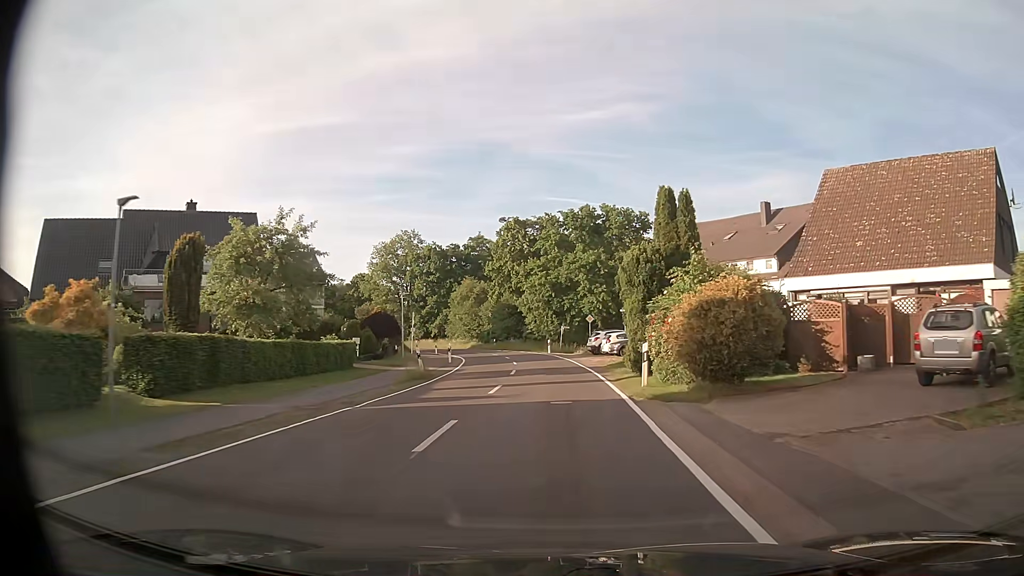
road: tertiary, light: Day
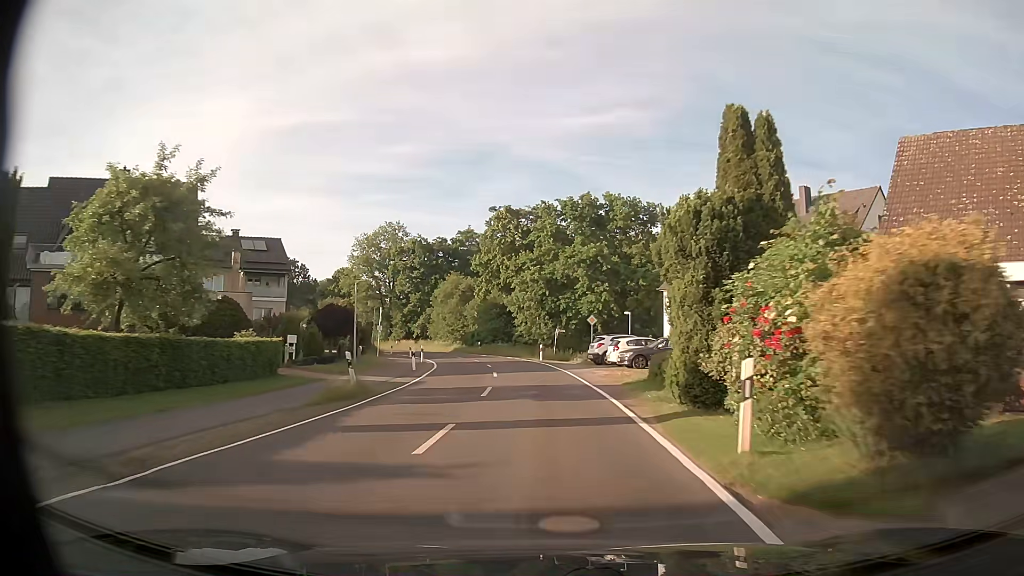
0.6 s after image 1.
(0.0, +8.8) m; +1°
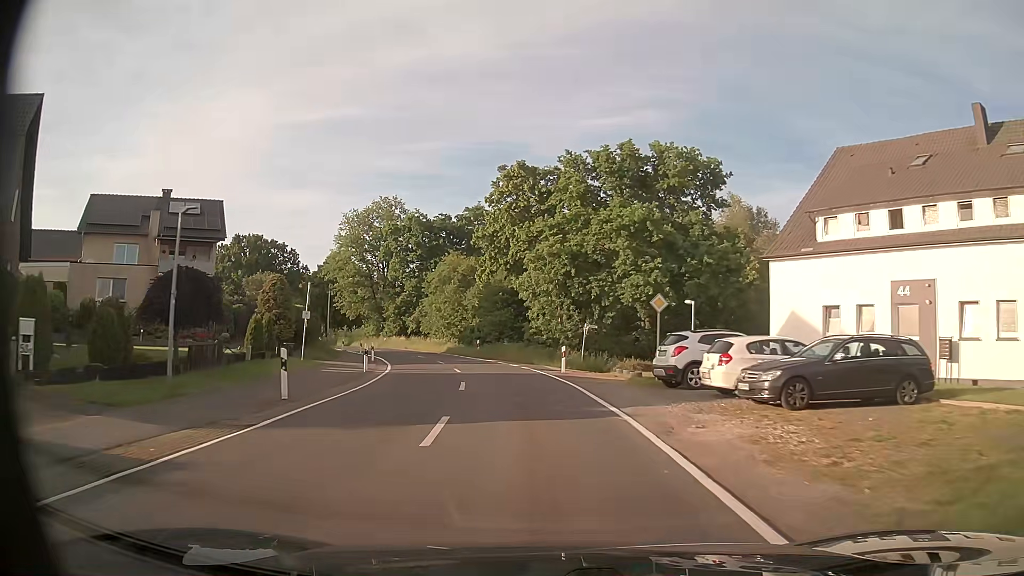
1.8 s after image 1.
(-0.1, +17.5) m; -1°
(0, +10) (-1, +20) (-3, +30) (-5, +40) (-8, +49) (-12, +58) (-16, +67) (-21, +76) (-26, +85) (-31, +93) m
